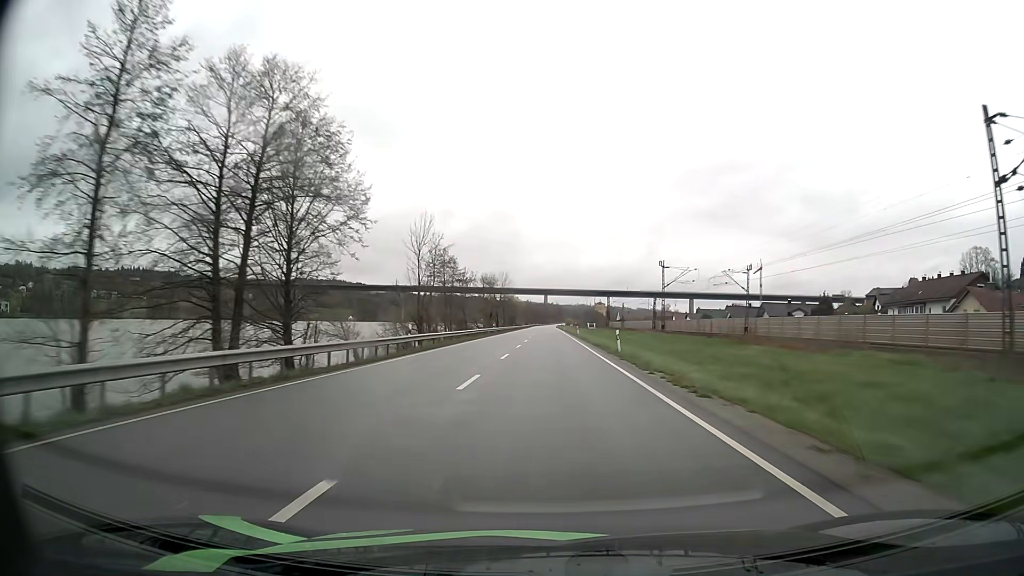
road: primary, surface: asphalt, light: Day
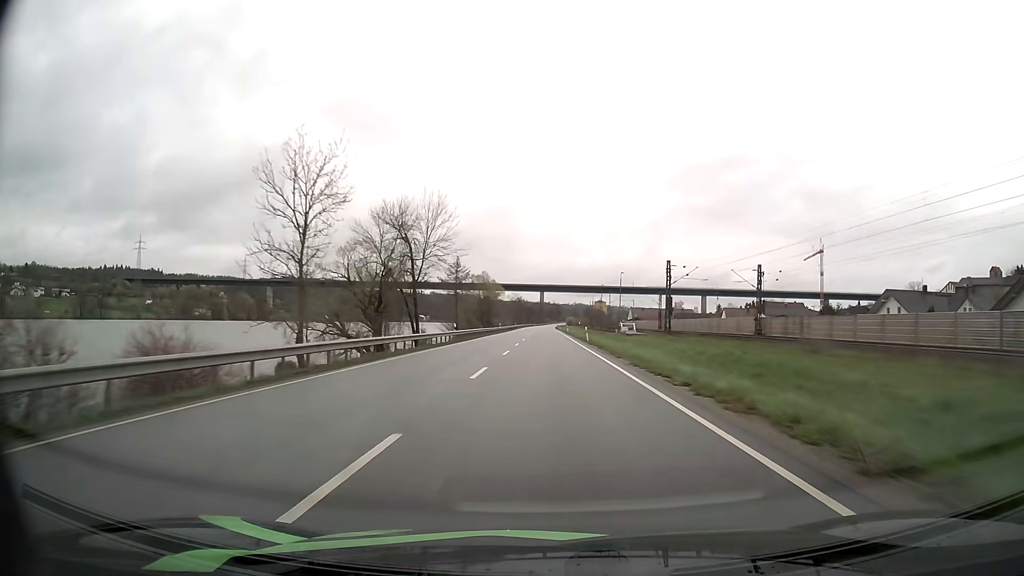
(+0.2, +82.2) m; 0°
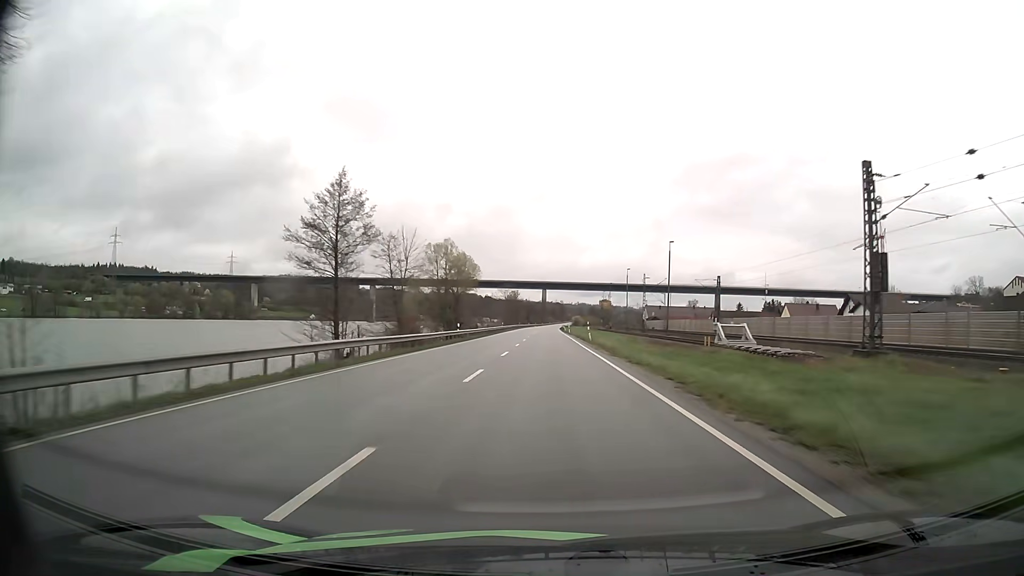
(0.0, +49.3) m; 0°
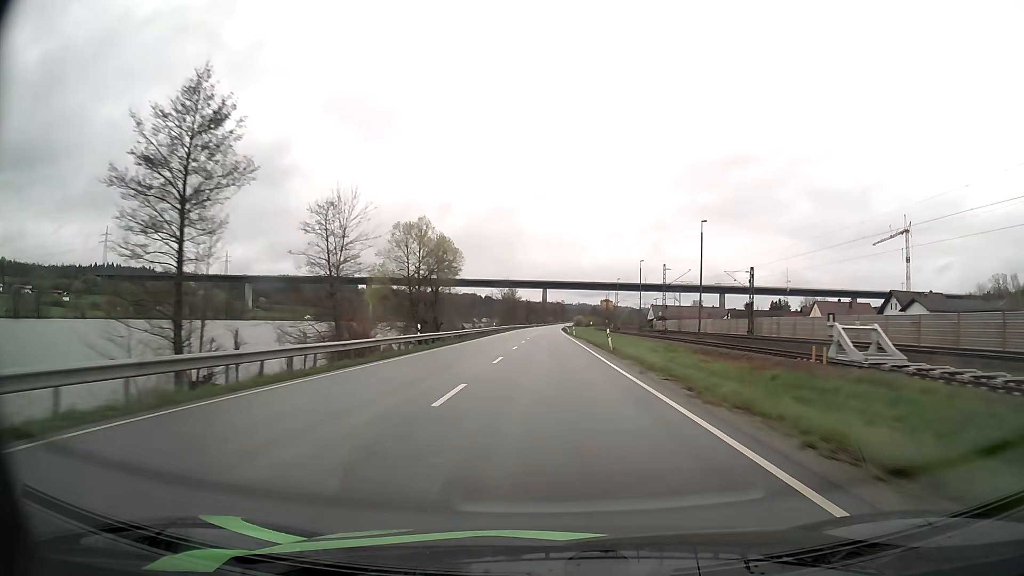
(0.0, +16.4) m; 0°
(0, +10) (0, +20) (0, +30) (0, +40) (0, +50) (0, +60) (0, +70) (0, +80) (0, +90) (0, +100) m
